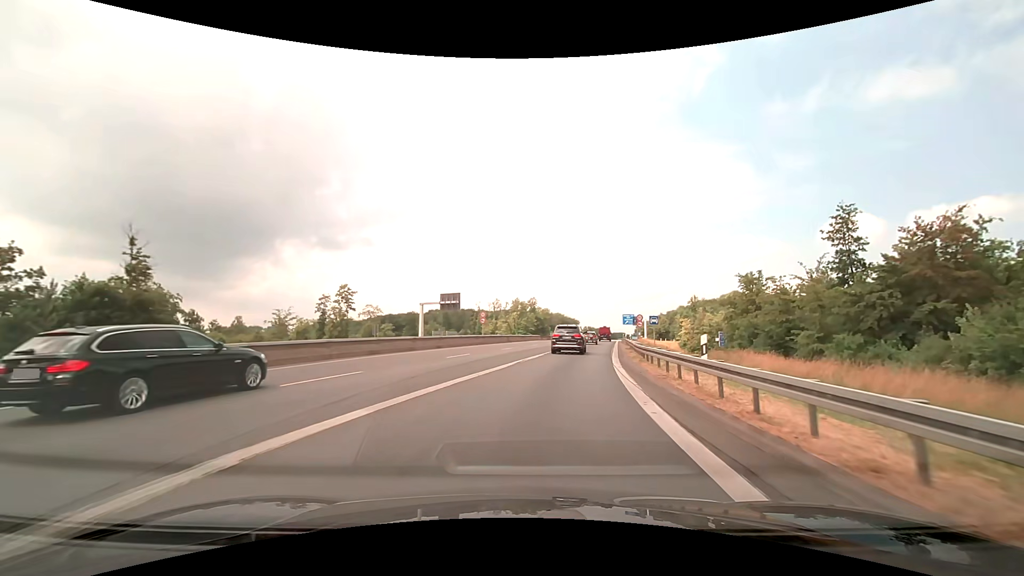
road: motorway_link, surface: asphalt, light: Day
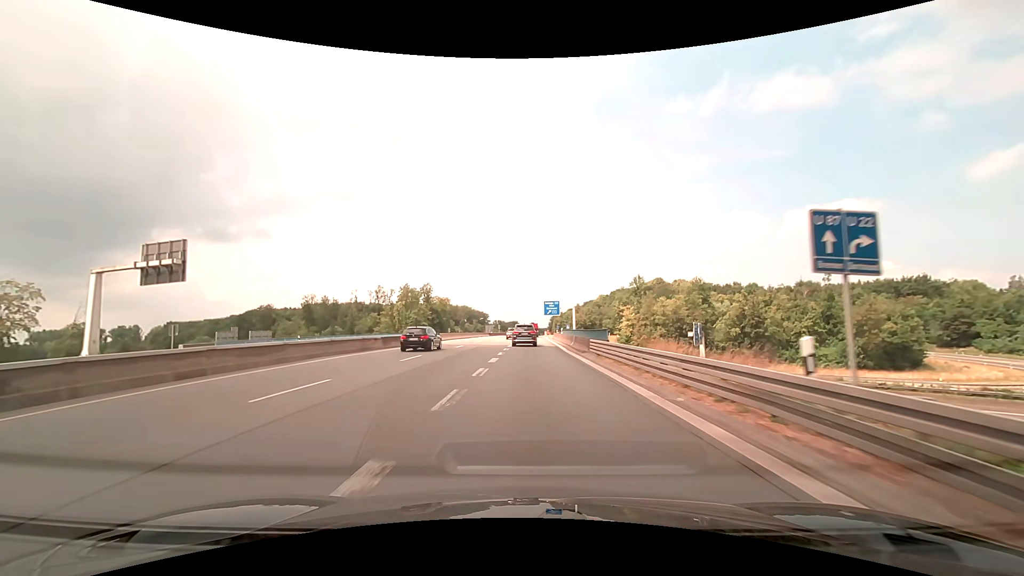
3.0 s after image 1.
(+6.6, +50.2) m; +11°
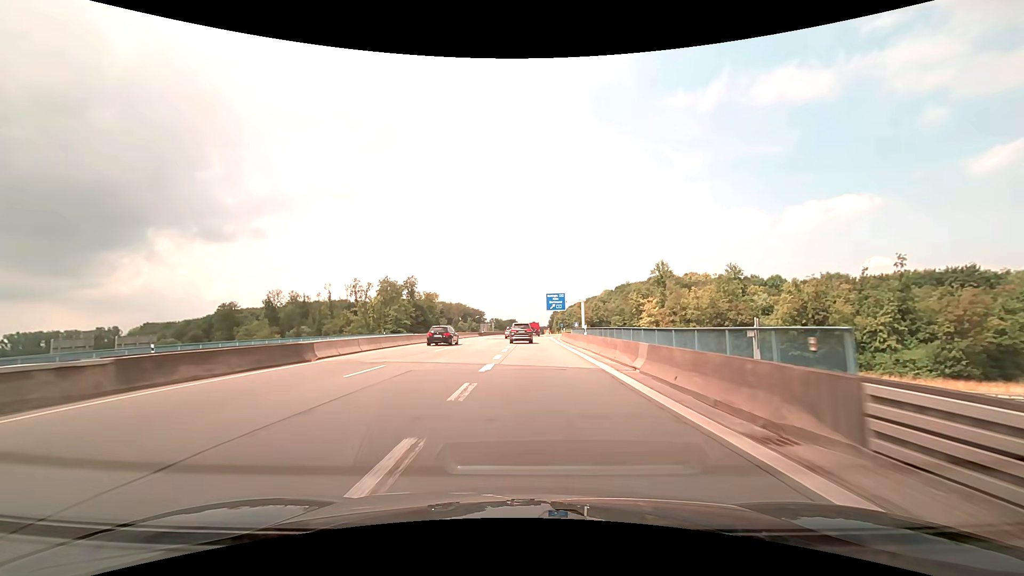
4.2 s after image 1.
(+0.1, +22.9) m; 0°
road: trunk
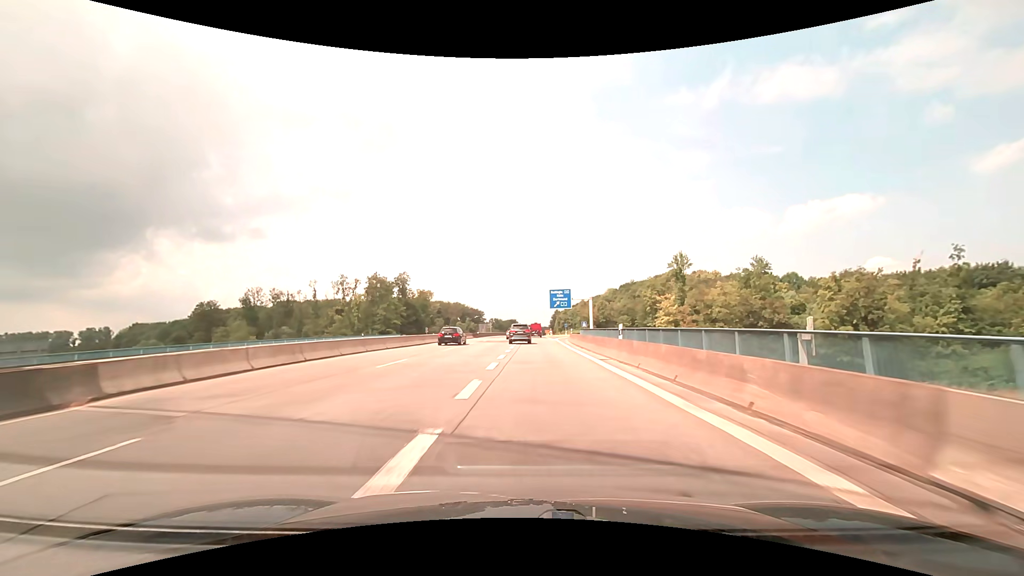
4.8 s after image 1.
(0.0, +11.7) m; 0°
(0, +10) (0, +20) (0, +30) (0, +40) (0, +50) (-1, +60) (-1, +70) (-1, +80) (-1, +90) (-1, +100) m
